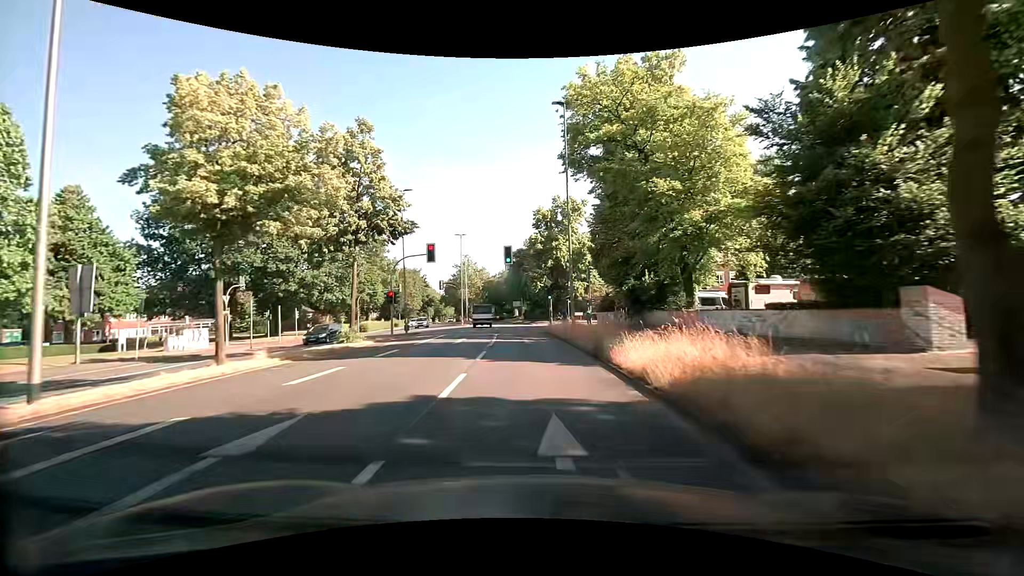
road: primary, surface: asphalt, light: Day
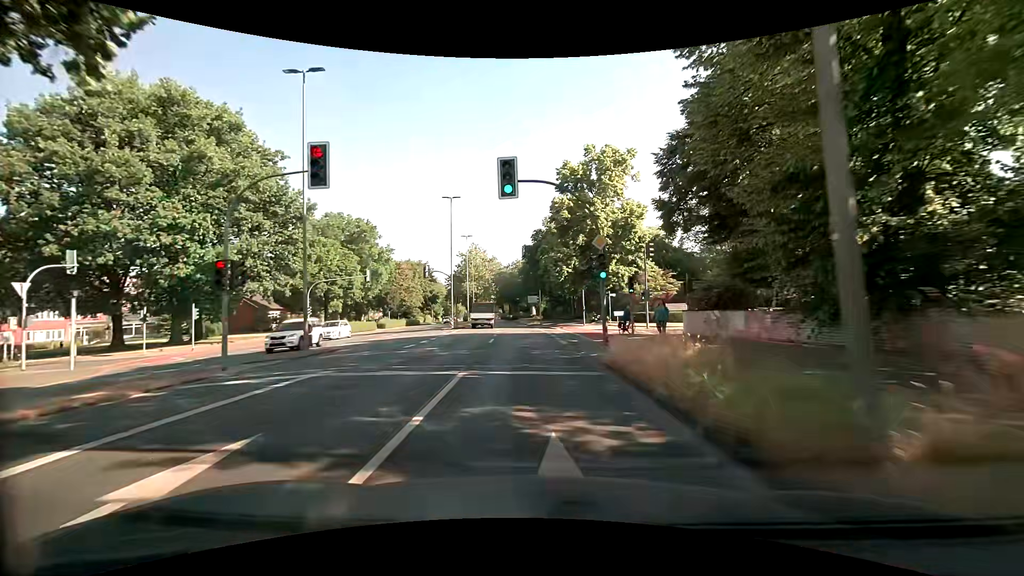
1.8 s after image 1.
(-0.5, +21.6) m; -2°
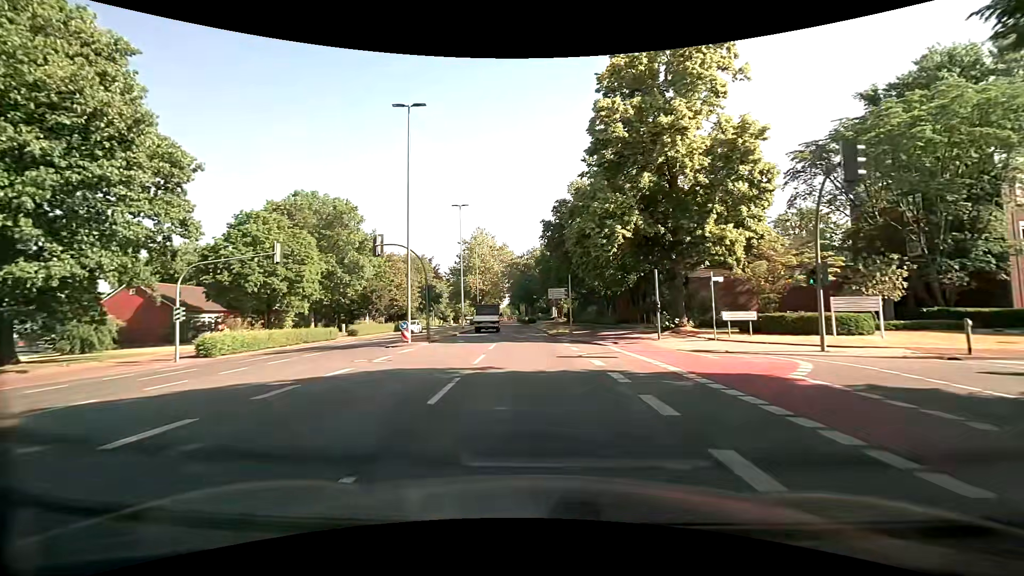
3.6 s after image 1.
(-0.6, +21.5) m; -2°
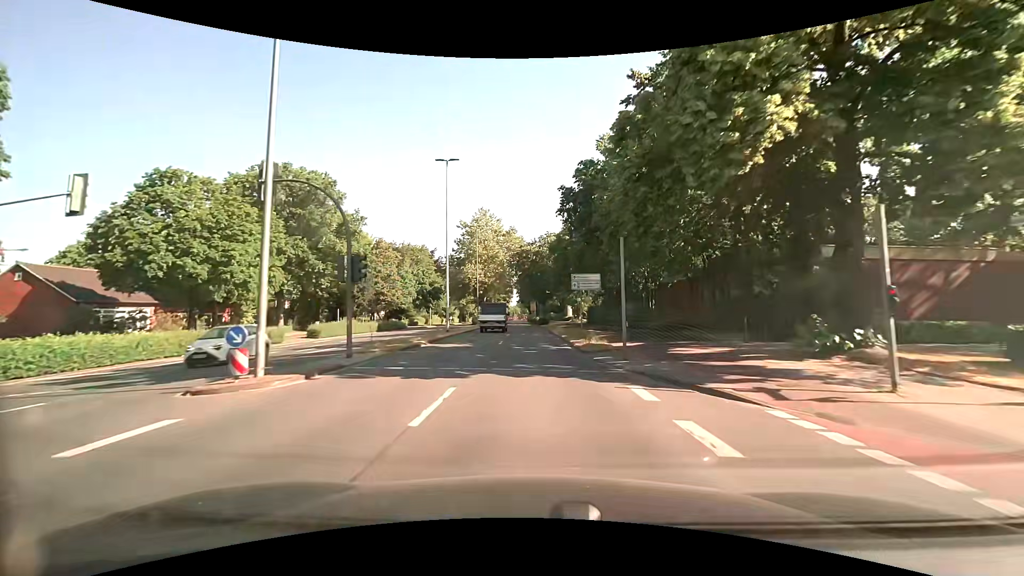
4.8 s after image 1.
(-0.4, +14.4) m; -2°
(0, +10) (0, +20) (0, +30) (-1, +40) (-1, +50) (-1, +60) (-2, +70) (-2, +80) (-3, +90) (-3, +100) m
